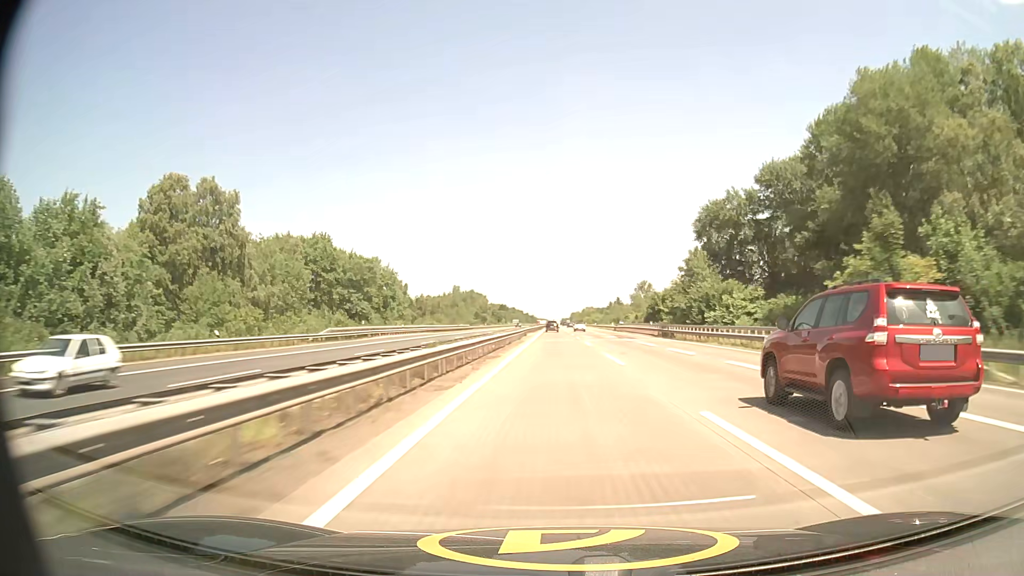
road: motorway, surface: asphalt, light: Day
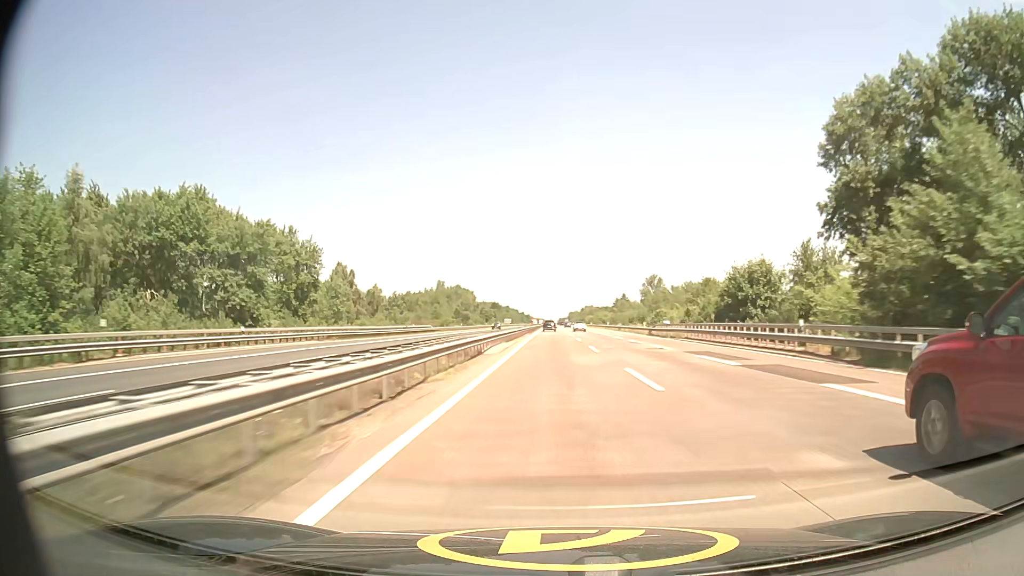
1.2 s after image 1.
(0.0, +44.1) m; 0°
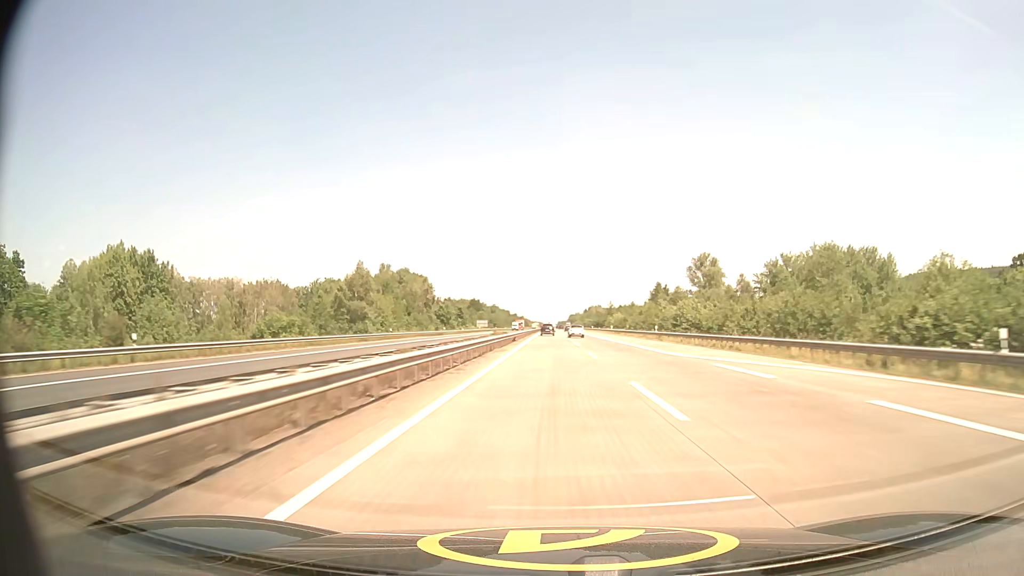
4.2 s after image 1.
(+0.1, +111.9) m; 0°
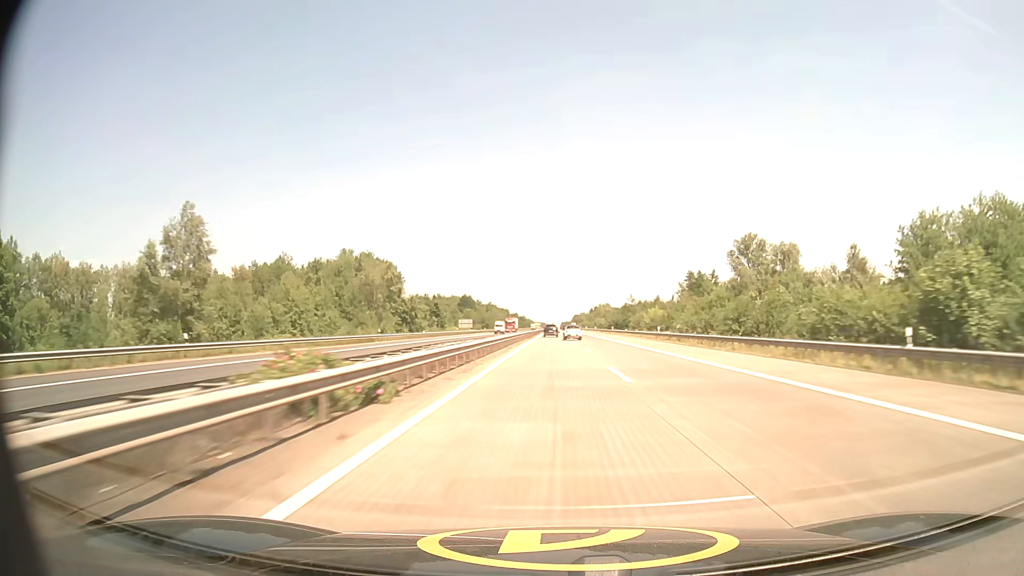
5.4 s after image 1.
(-0.1, +47.4) m; 0°
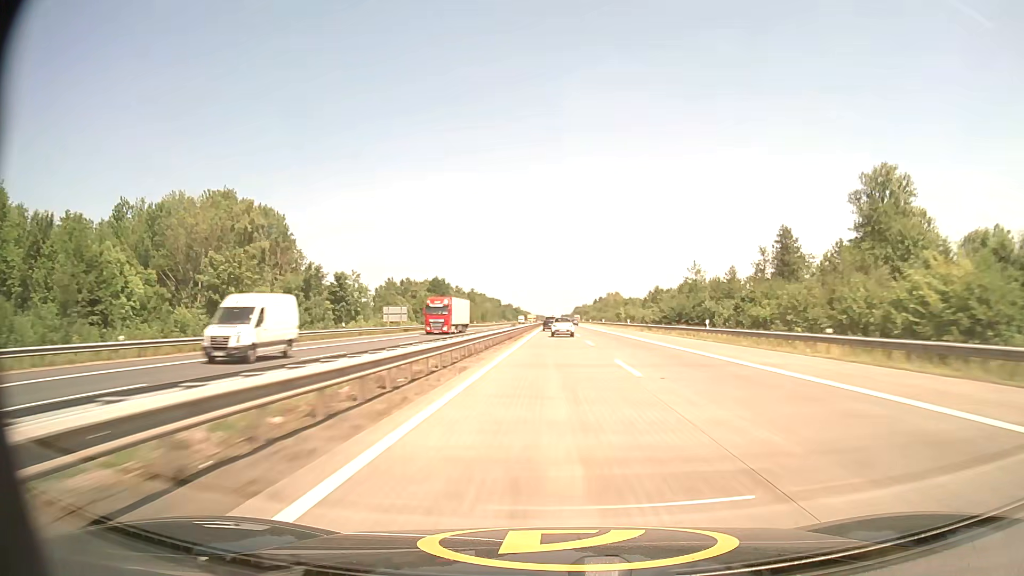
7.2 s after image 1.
(-0.1, +72.2) m; 0°
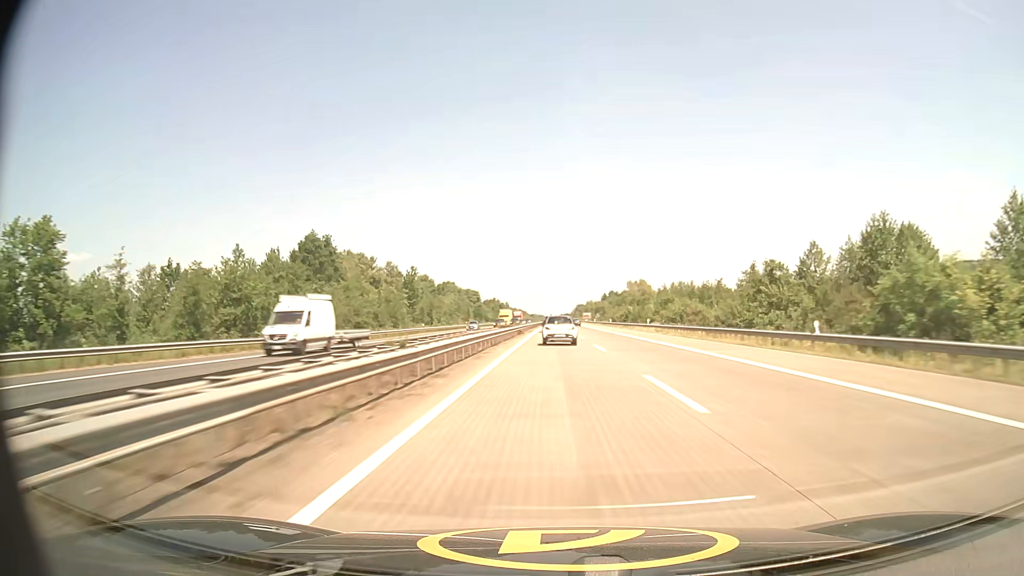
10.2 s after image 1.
(+0.2, +114.4) m; 0°
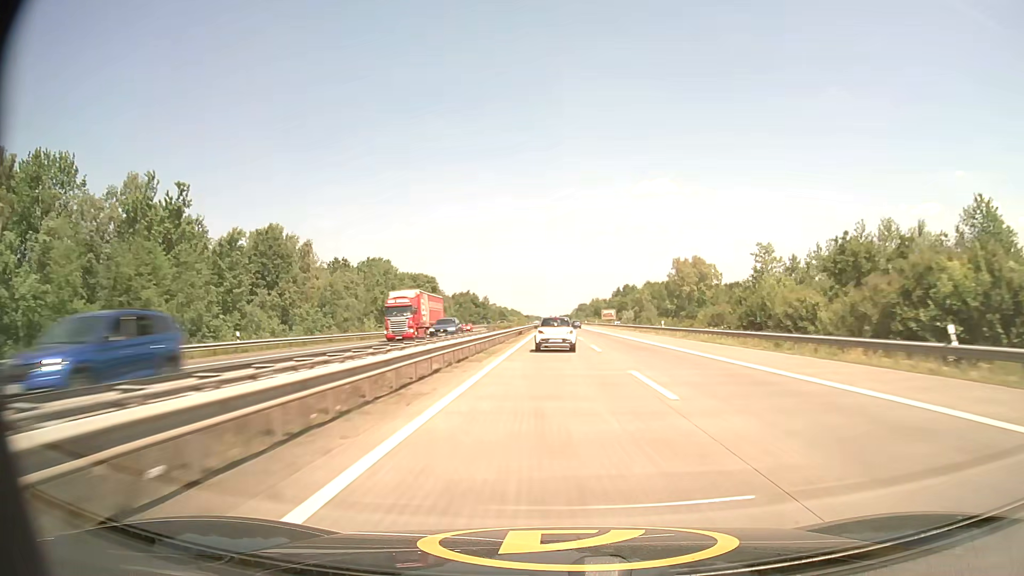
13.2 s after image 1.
(0.0, +105.4) m; 0°
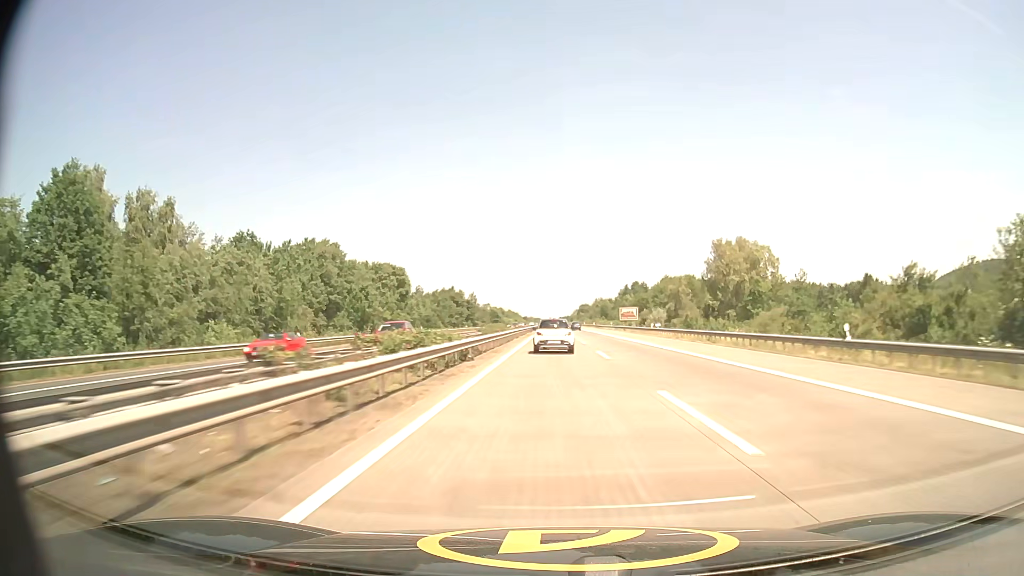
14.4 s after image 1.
(0.0, +40.8) m; 0°
(0, +10) (0, +20) (0, +30) (0, +40) (0, +50) (0, +60) (0, +70) (0, +80) (0, +90) (0, +100) m
